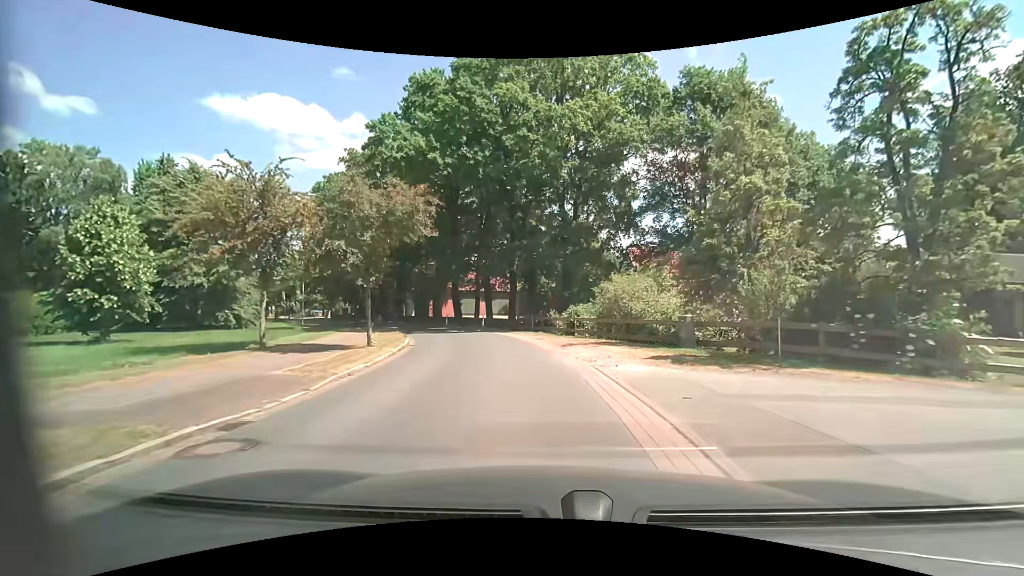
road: tertiary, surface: asphalt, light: Day
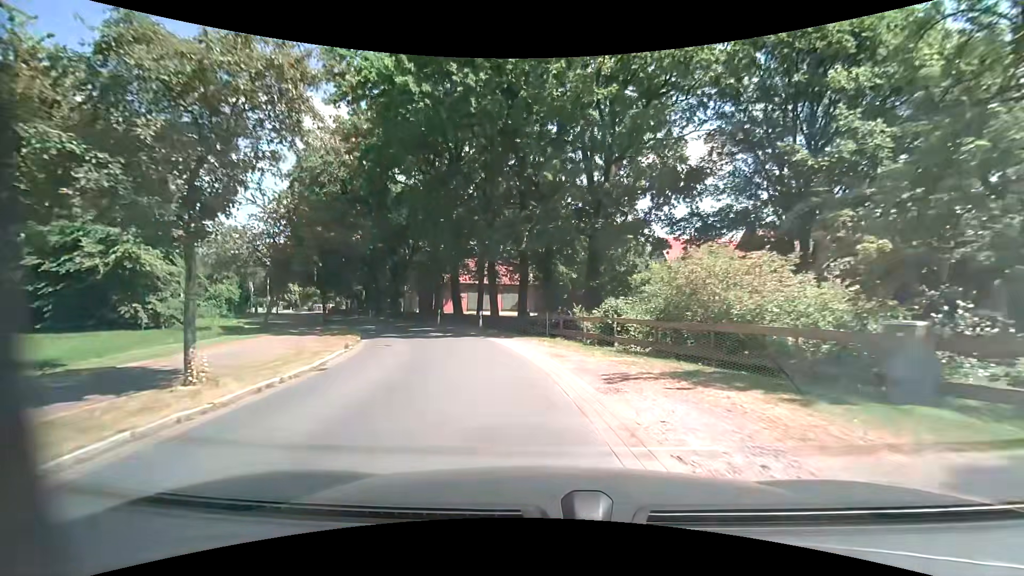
(0.0, +9.8) m; -1°
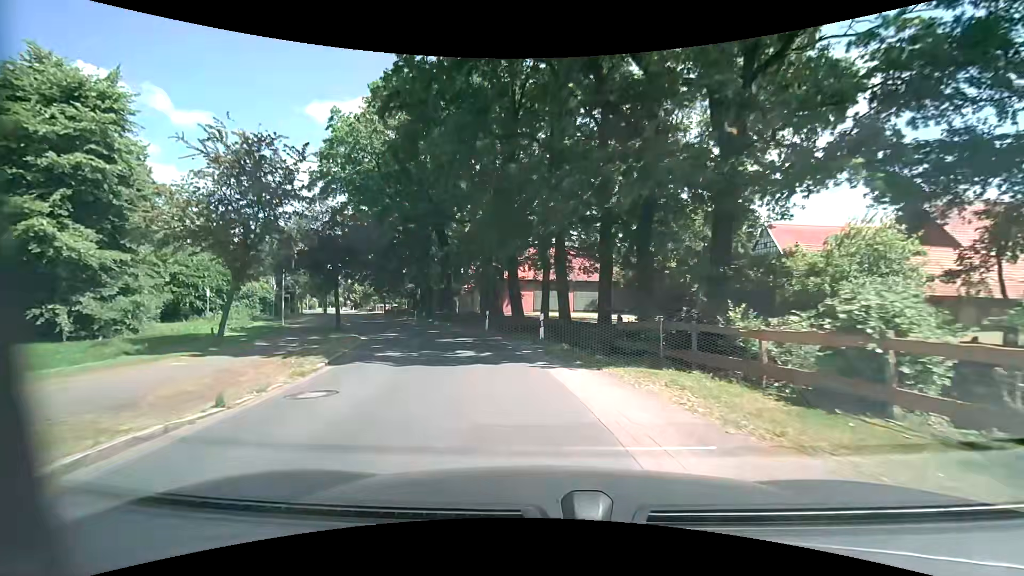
(-0.8, +10.1) m; -9°
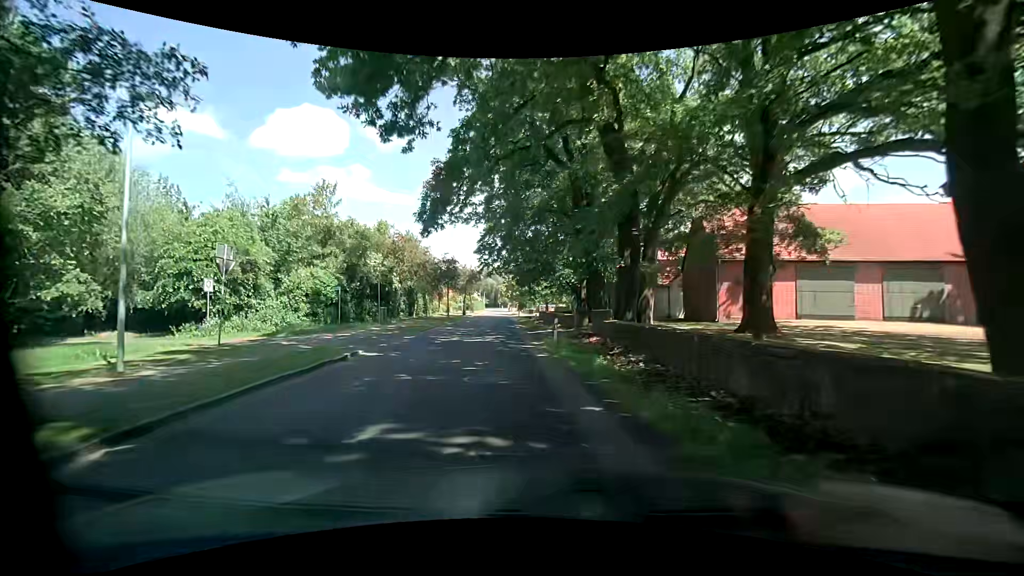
(-4.4, +25.9) m; -20°
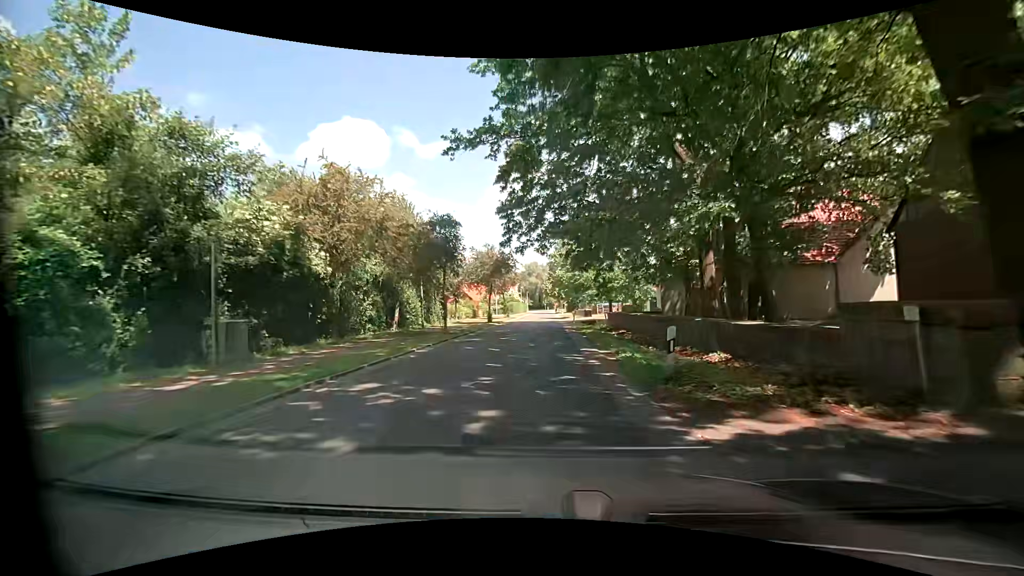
(-2.0, +22.0) m; -5°
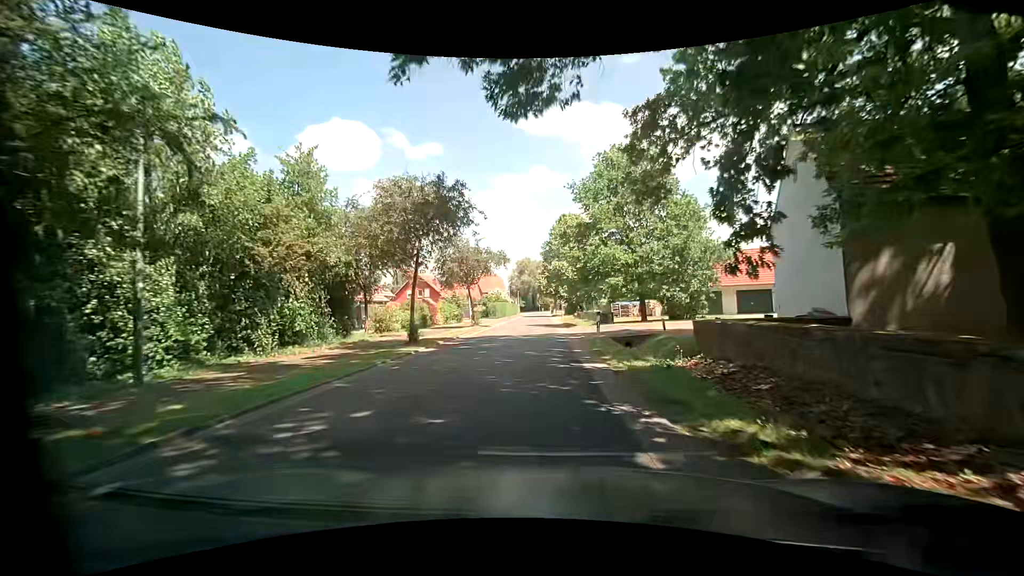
(-0.2, +22.6) m; 0°
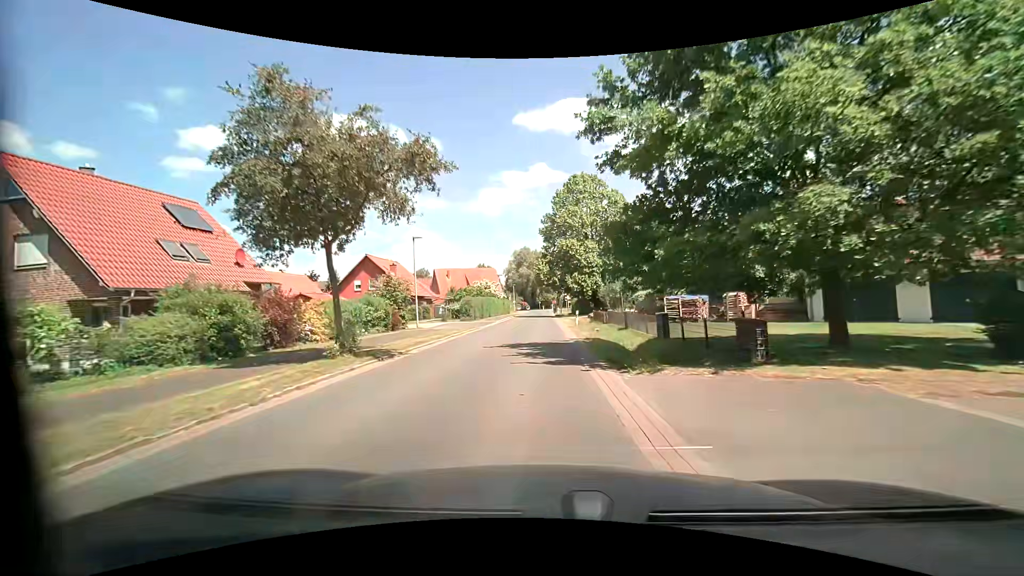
(0.0, +23.8) m; 0°
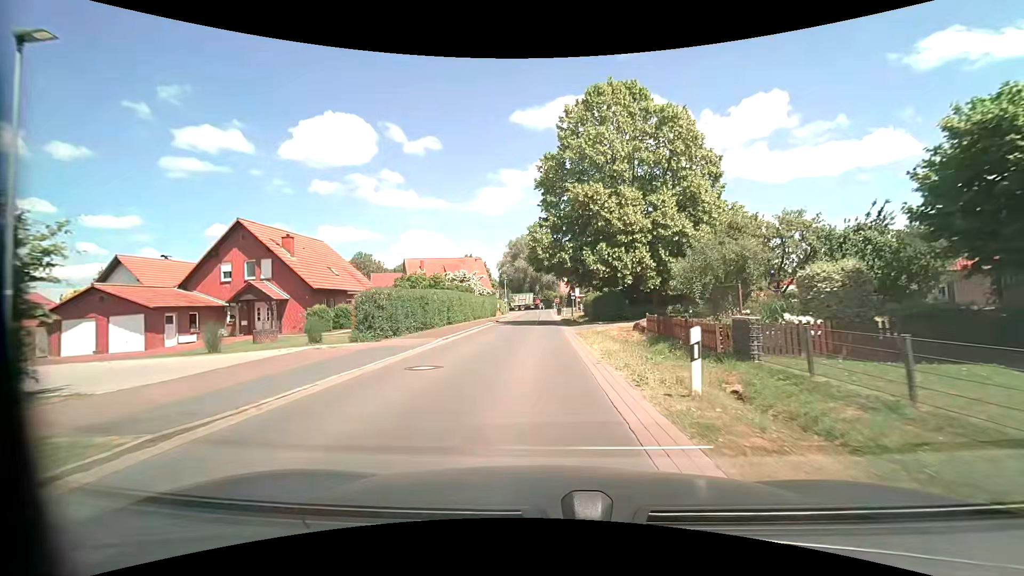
(0.0, +25.3) m; 0°
